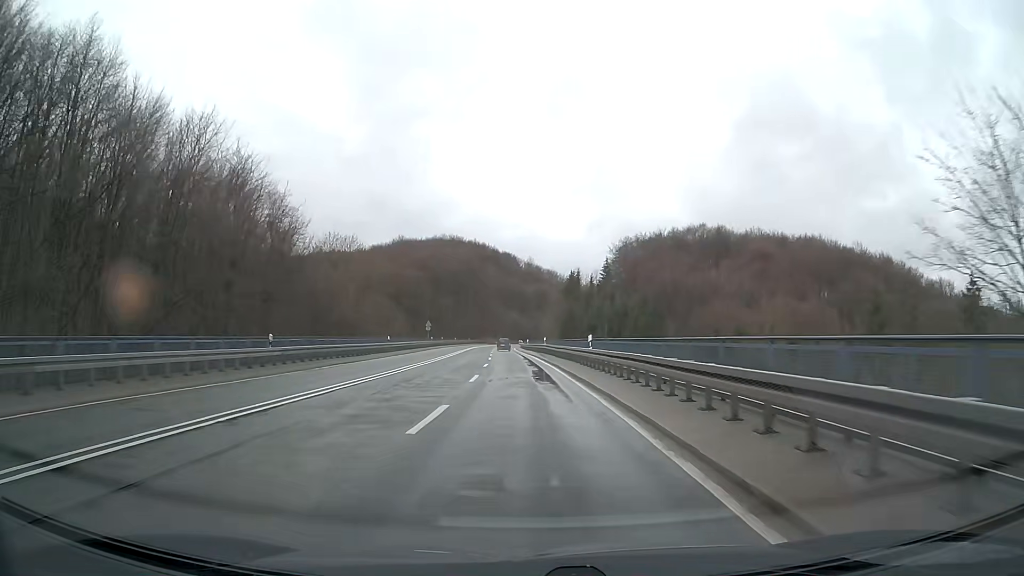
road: primary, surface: asphalt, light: Day
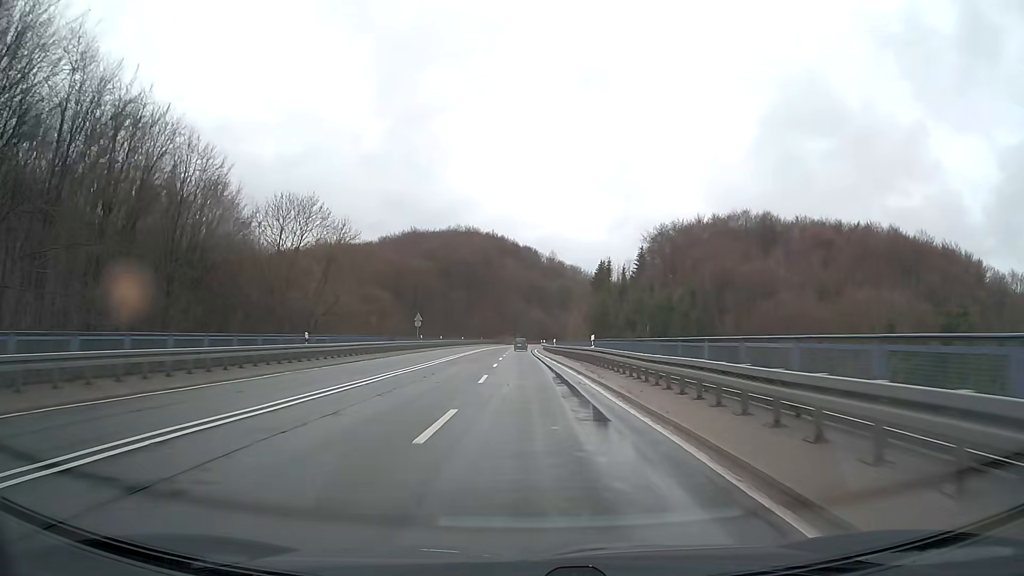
(-0.5, +25.1) m; -2°
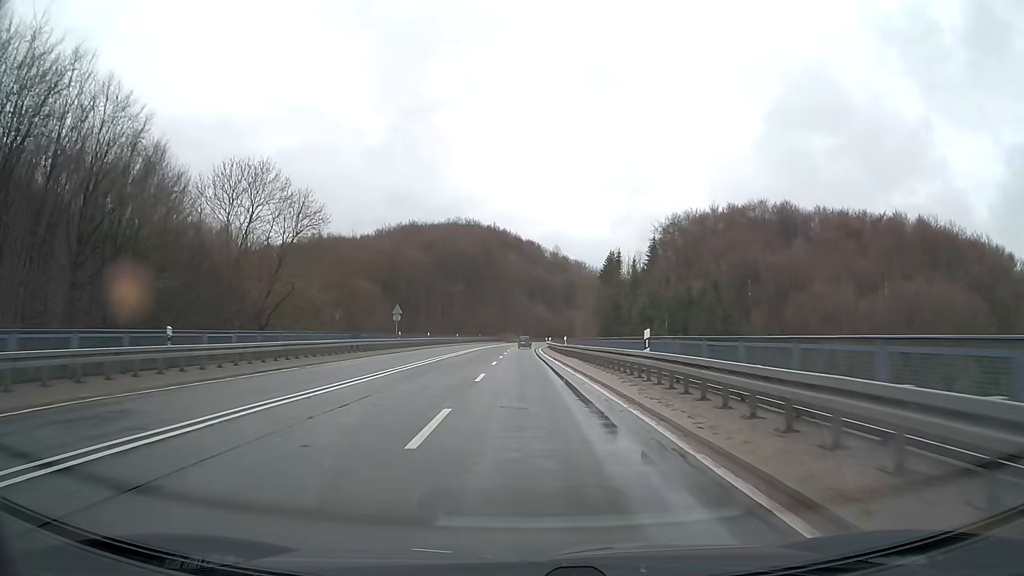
(0.0, +12.5) m; 0°
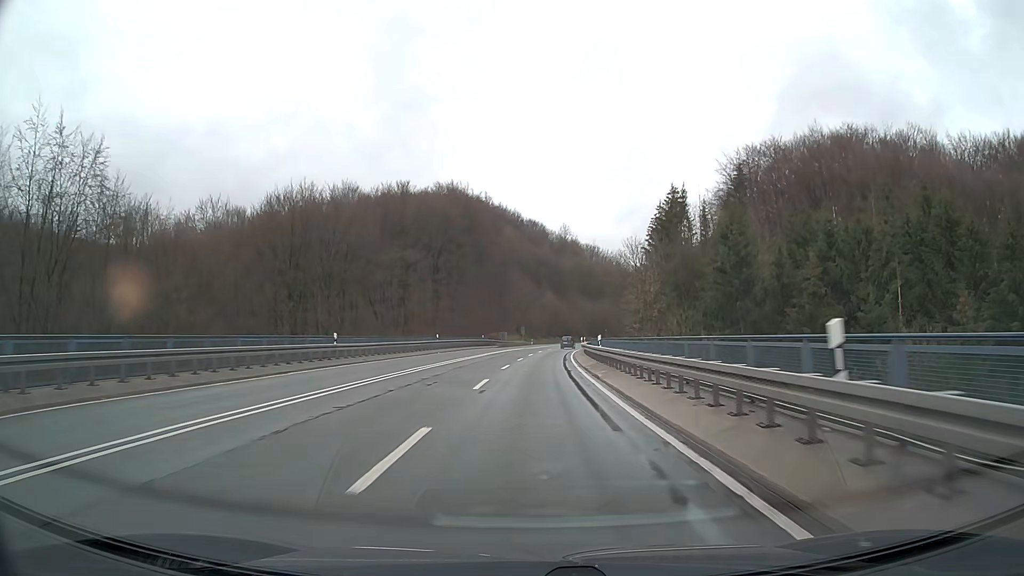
(-0.5, +62.7) m; 0°
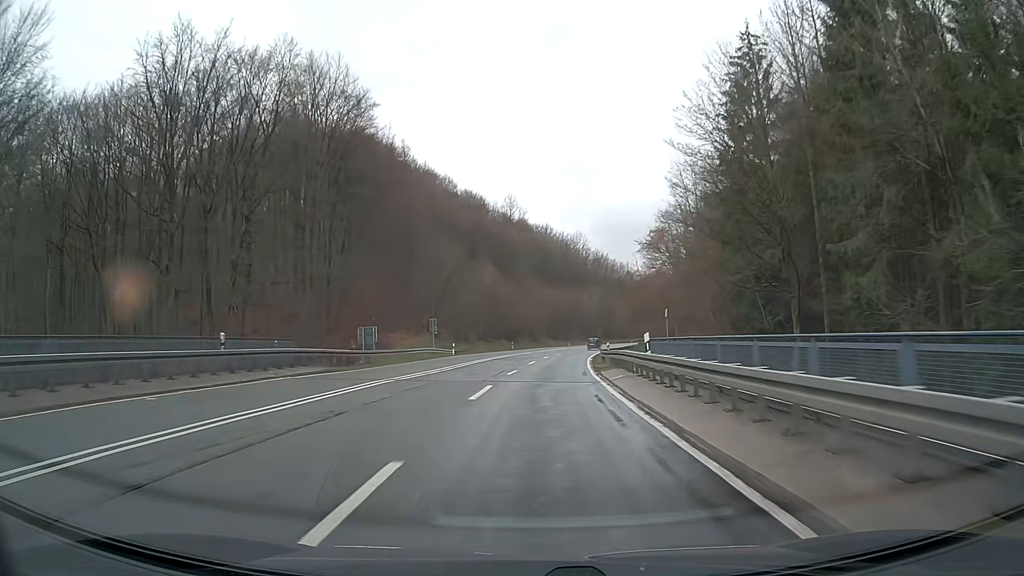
(+2.0, +62.7) m; +5°
(0, +10) (0, +20) (+1, +30) (+1, +40) (+2, +50) (+3, +60) (+5, +70) (+6, +80) (+8, +90) (+10, +99) m
